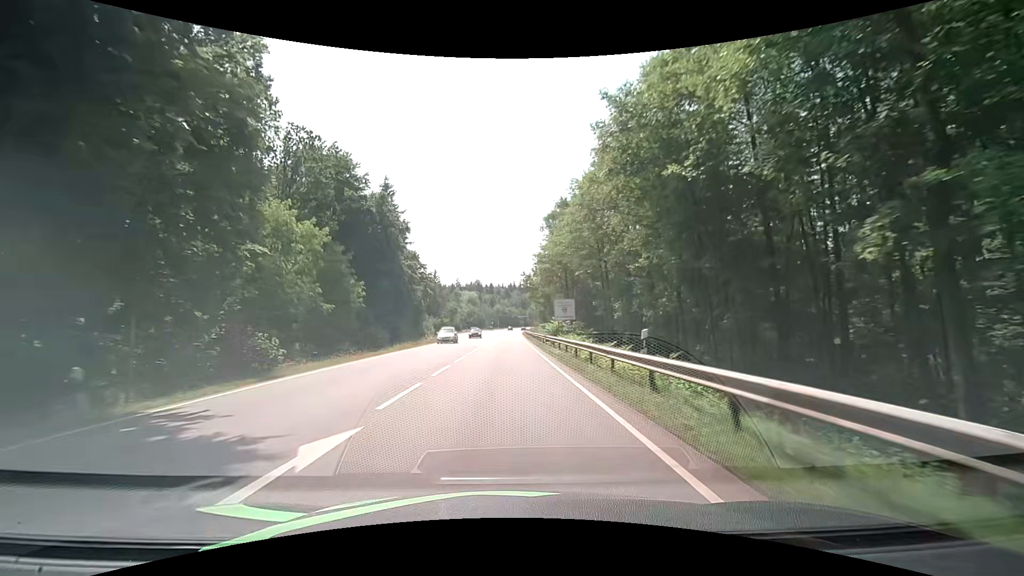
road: secondary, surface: asphalt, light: Day
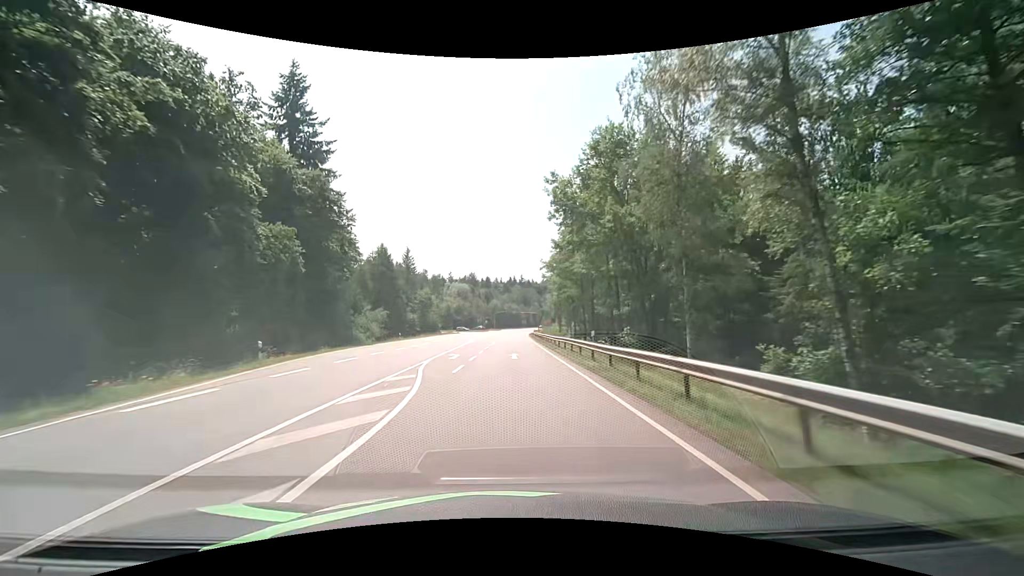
(0.0, +53.2) m; 0°
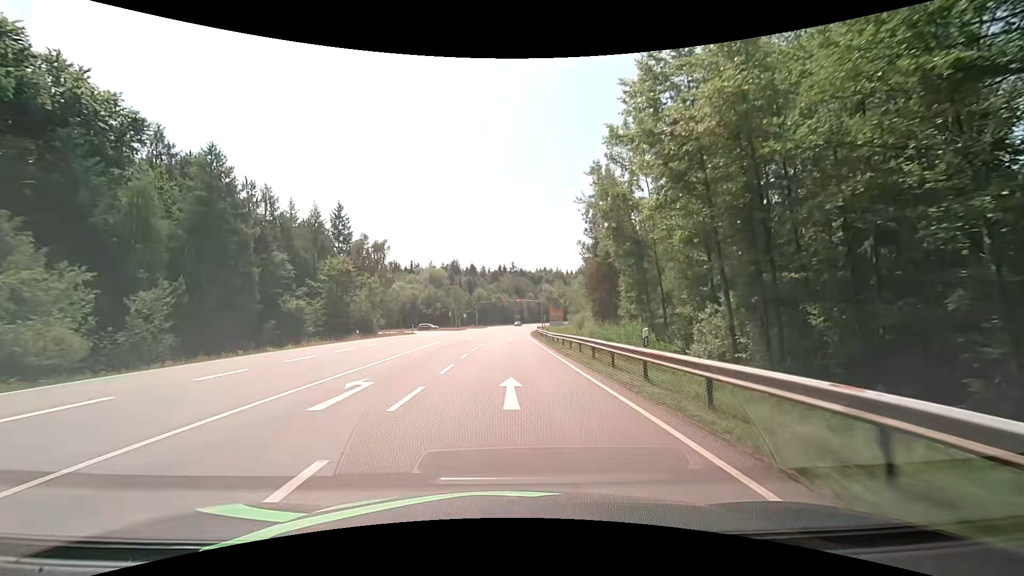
(+0.5, +49.0) m; +1°
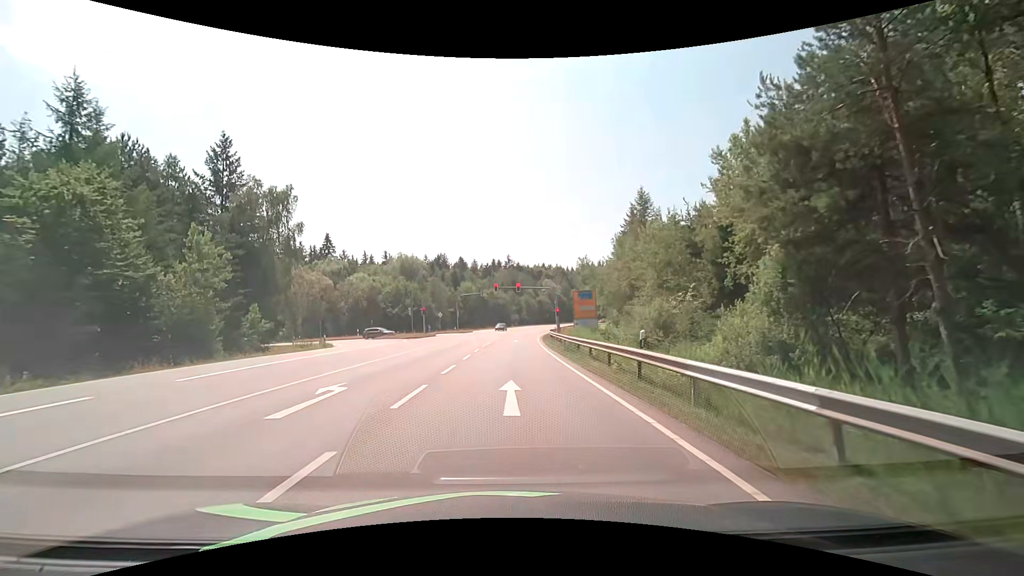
(+0.2, +34.9) m; 0°
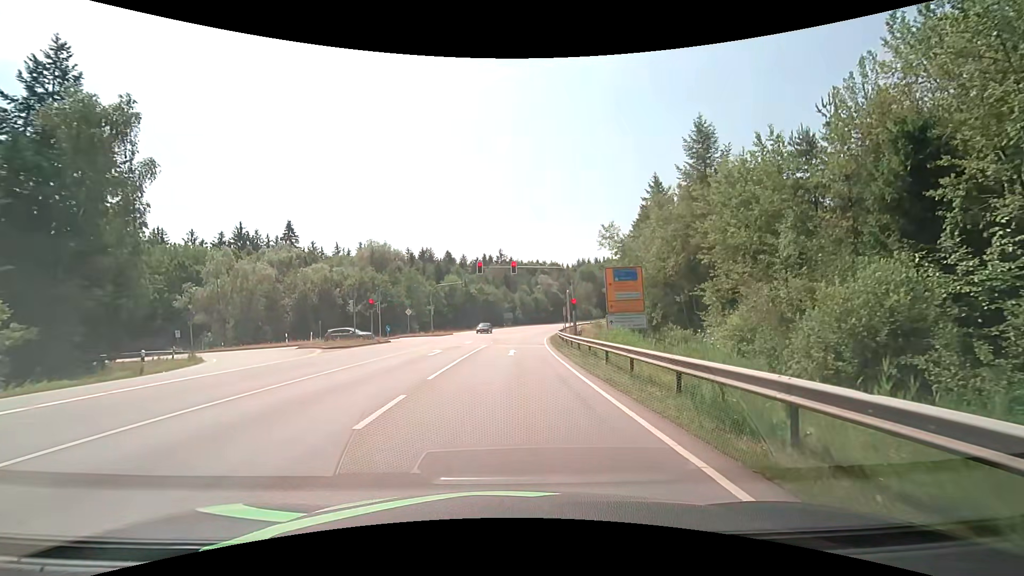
(+0.2, +19.3) m; +1°
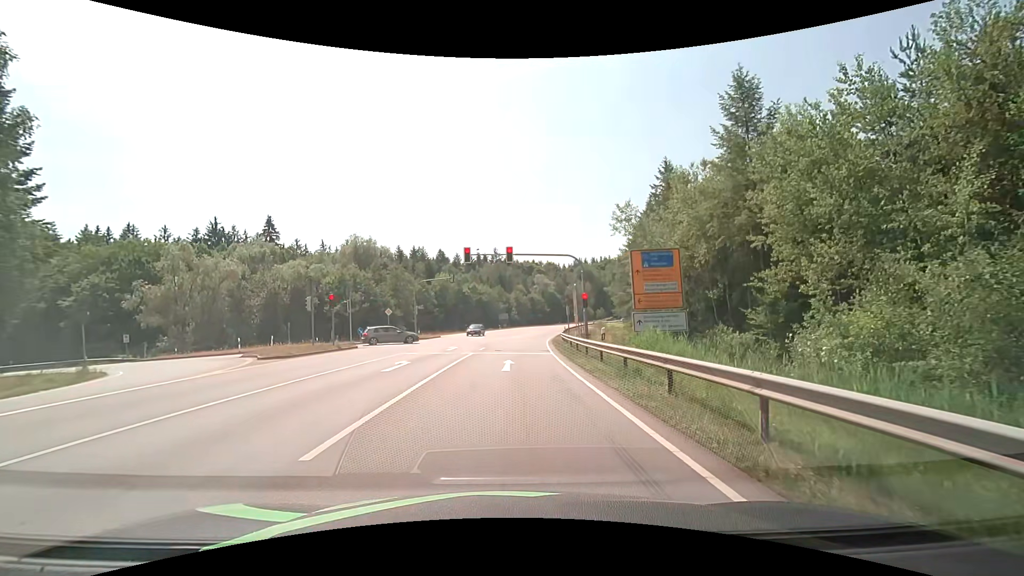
(+0.1, +7.3) m; 0°
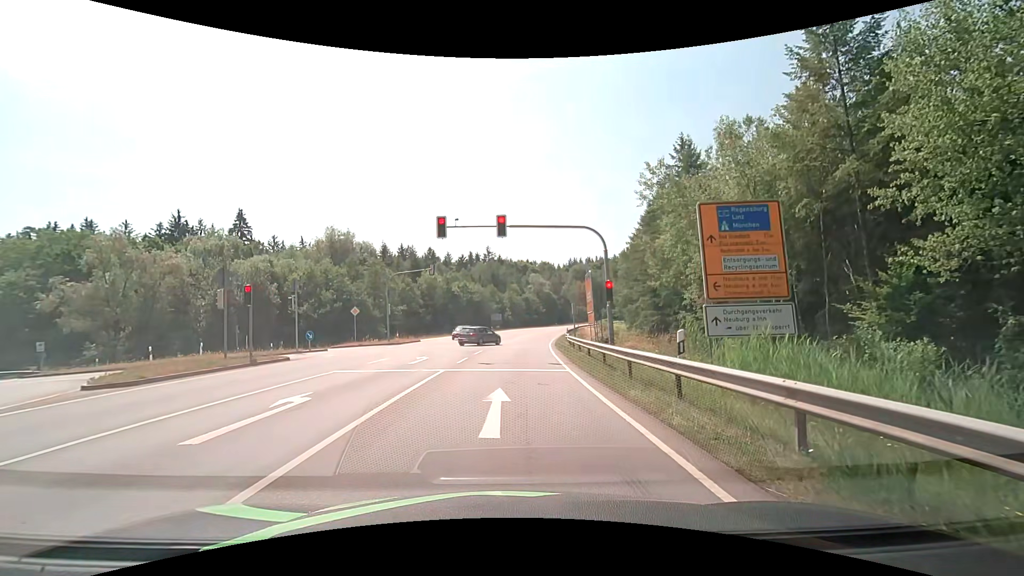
(+0.1, +8.9) m; +2°
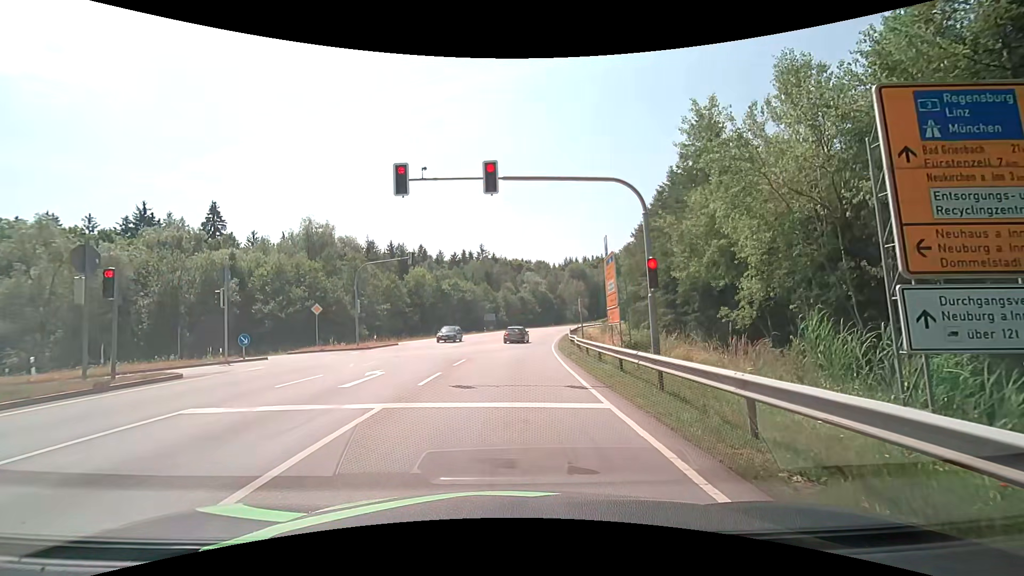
(-0.1, +7.0) m; -1°
(0, +10) (+1, +20) (+1, +30) (+2, +40) (+3, +50) (+5, +60) (+7, +70) (+8, +79) (+11, +89) (+13, +99) m
